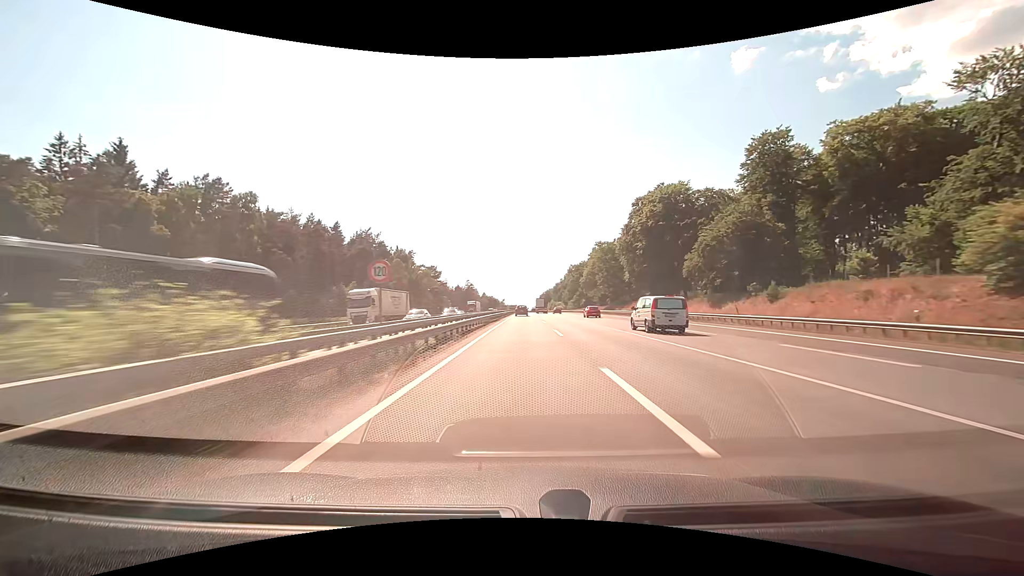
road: motorway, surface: concrete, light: Day
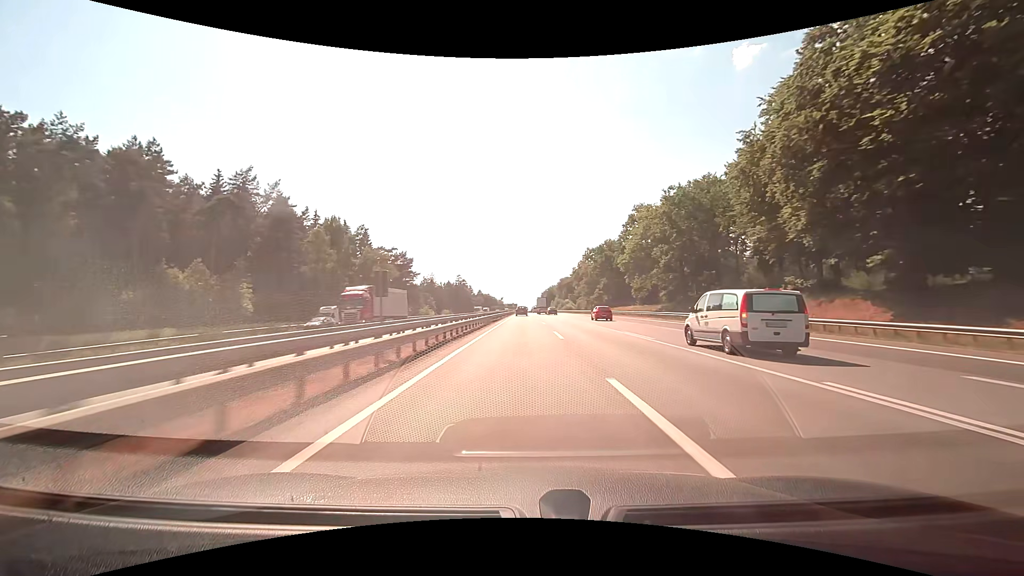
(0.0, +55.7) m; 0°
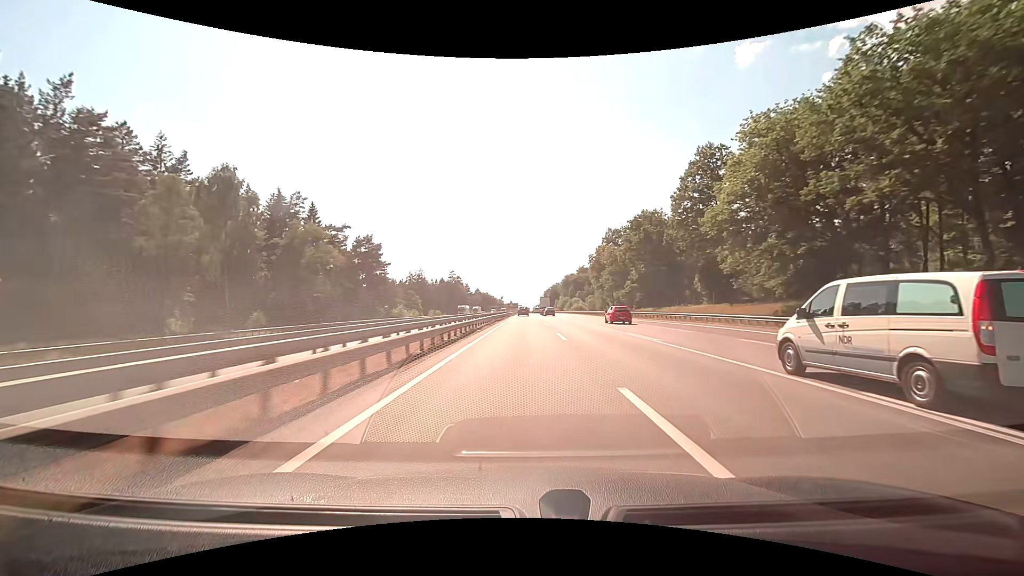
(-0.1, +37.3) m; 0°
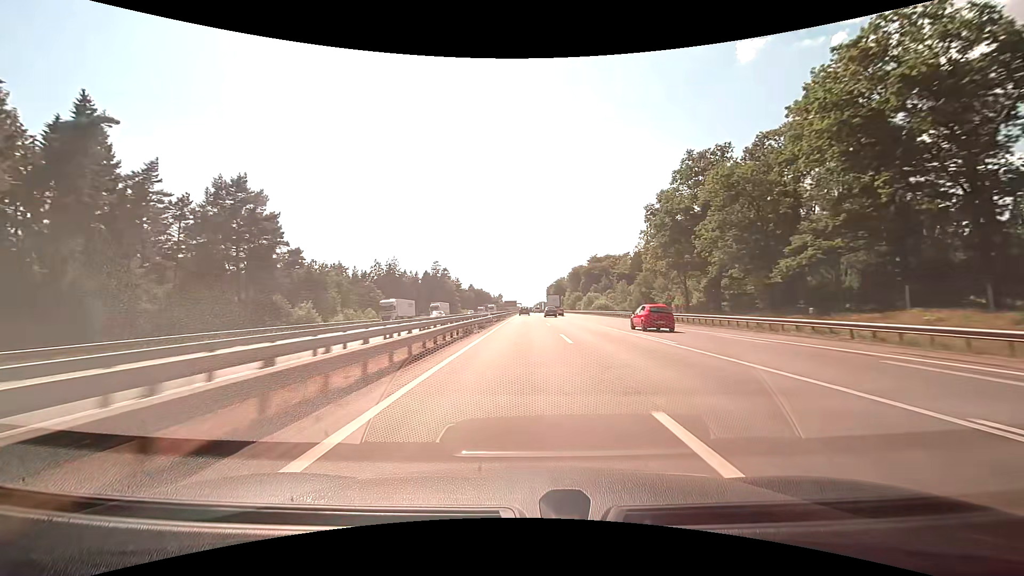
(0.0, +56.5) m; 0°
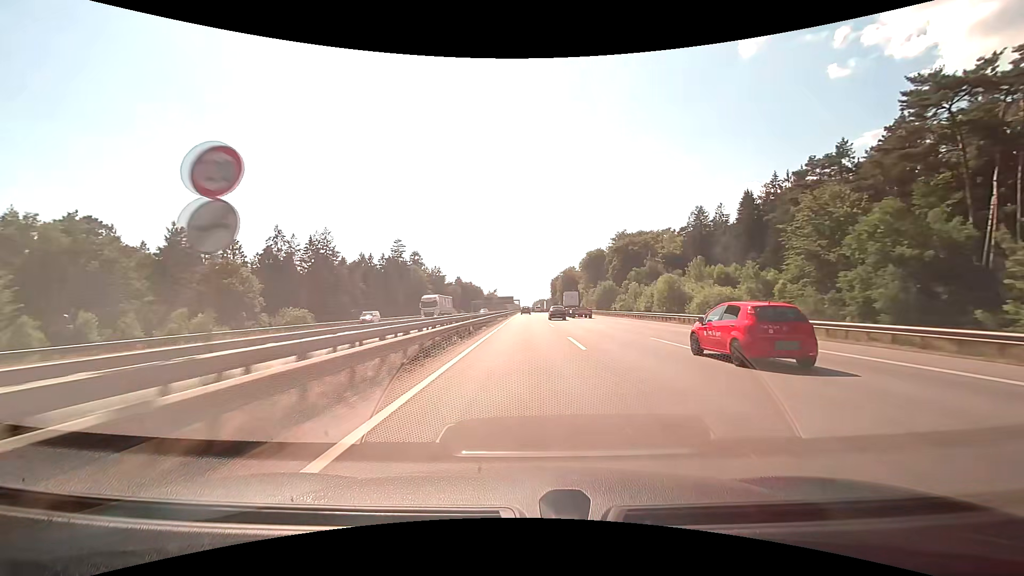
(-0.2, +75.5) m; 0°
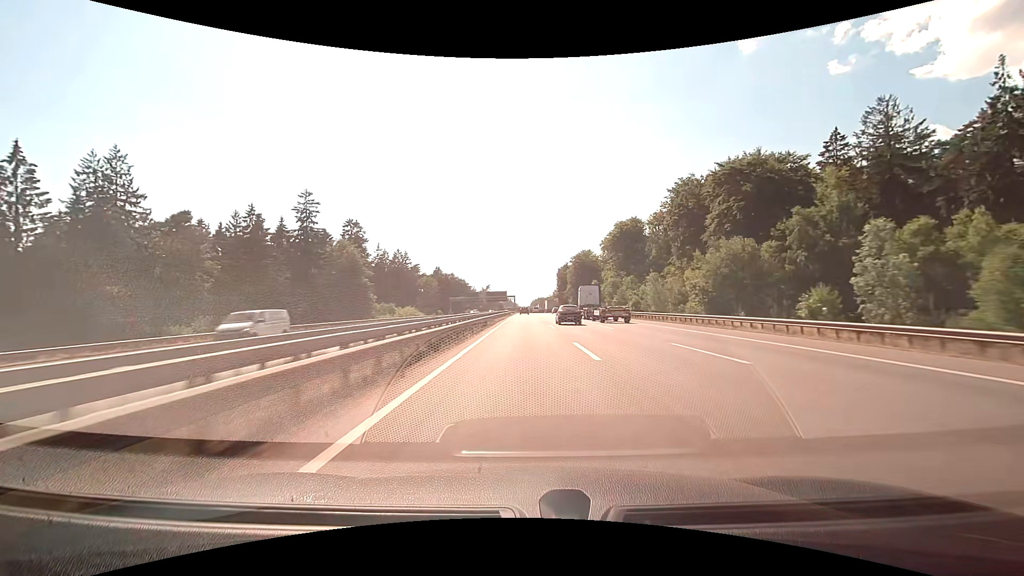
(+0.1, +75.7) m; 0°
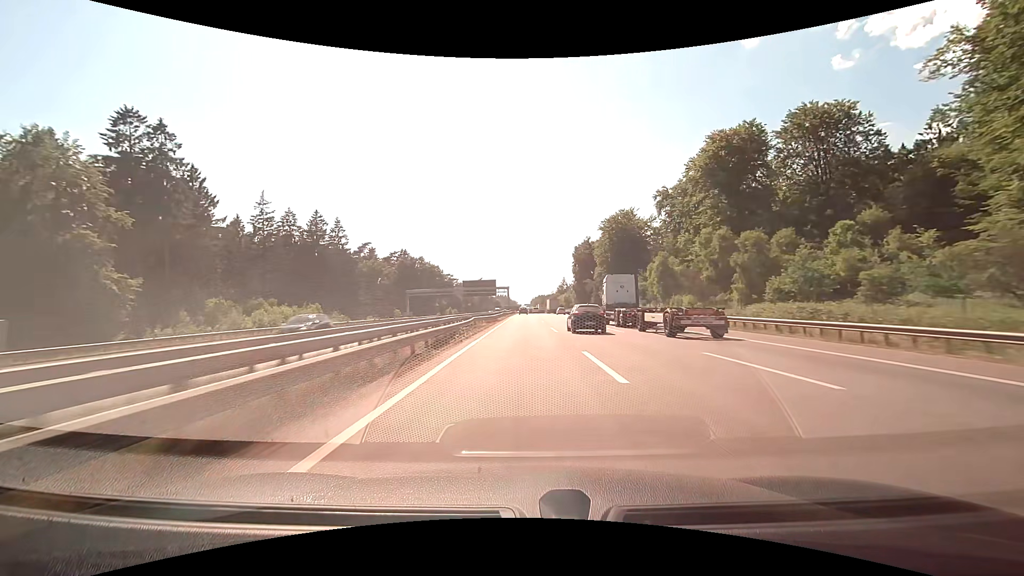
(-0.1, +76.5) m; 0°
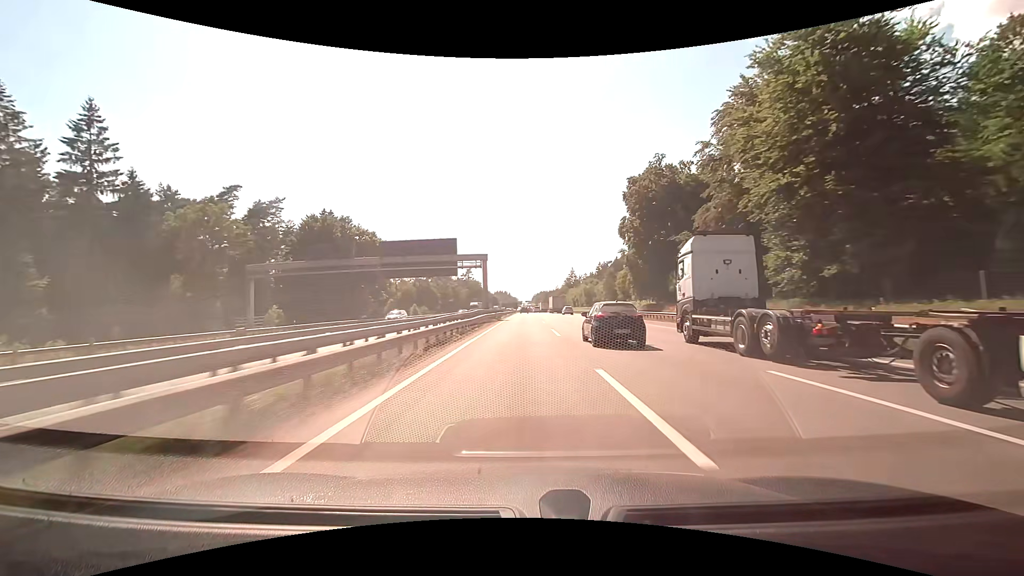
(-0.1, +76.9) m; 0°
(0, +10) (0, +20) (0, +30) (0, +40) (0, +50) (0, +60) (0, +70) (0, +80) (0, +90) (0, +100) m
